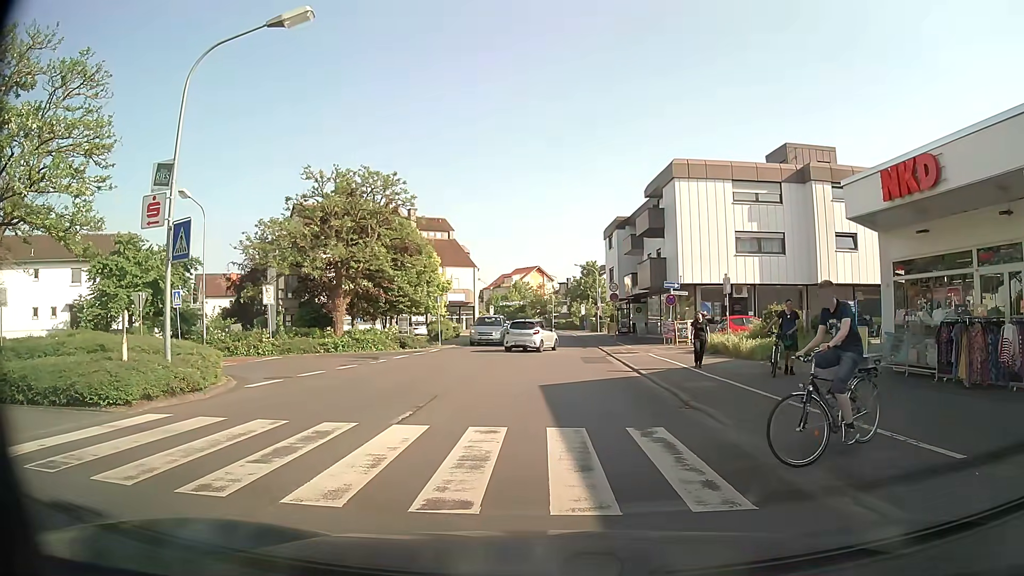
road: tertiary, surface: asphalt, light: Day
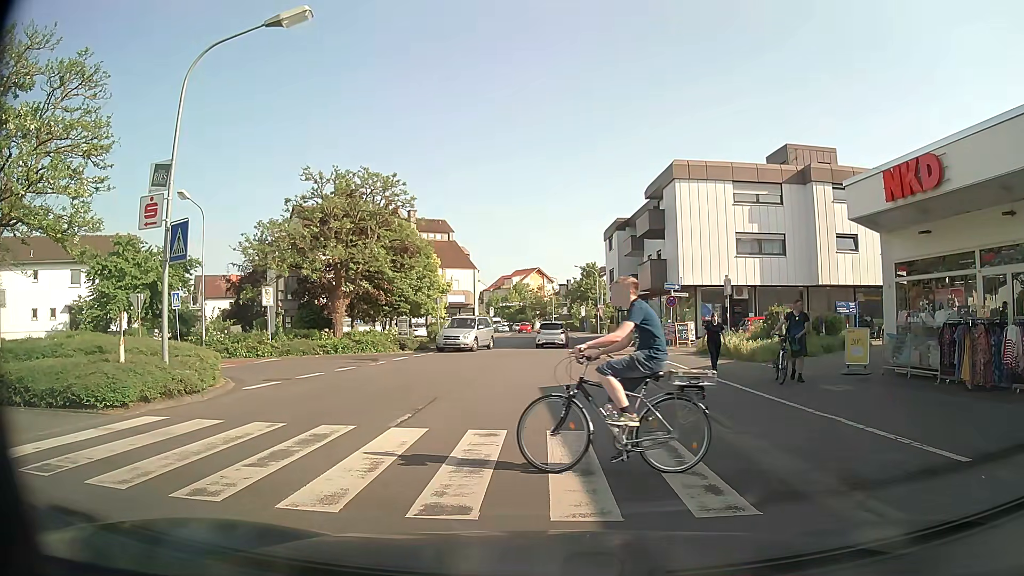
(0.0, +0.2) m; 0°
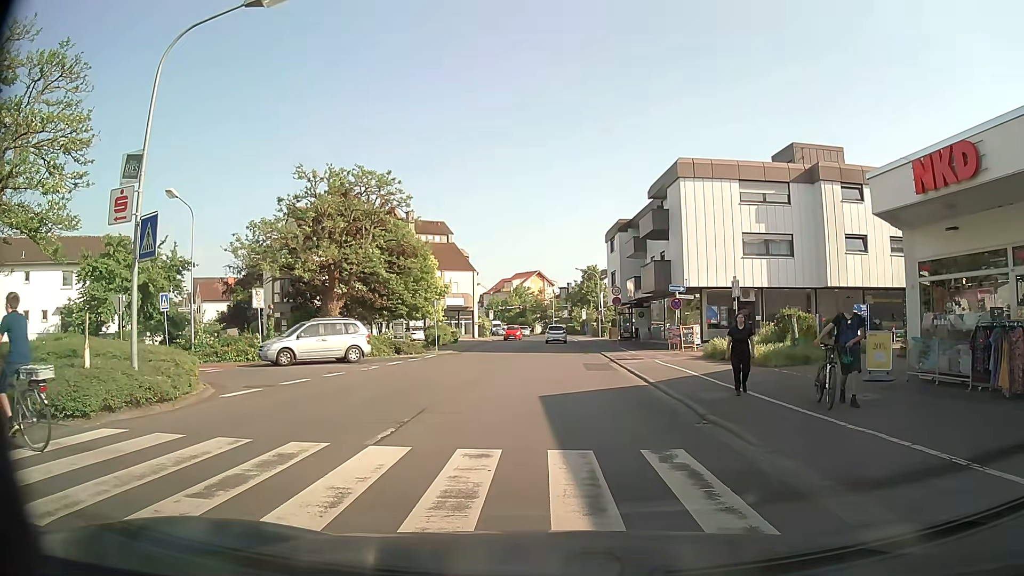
(0.0, +1.3) m; 0°
